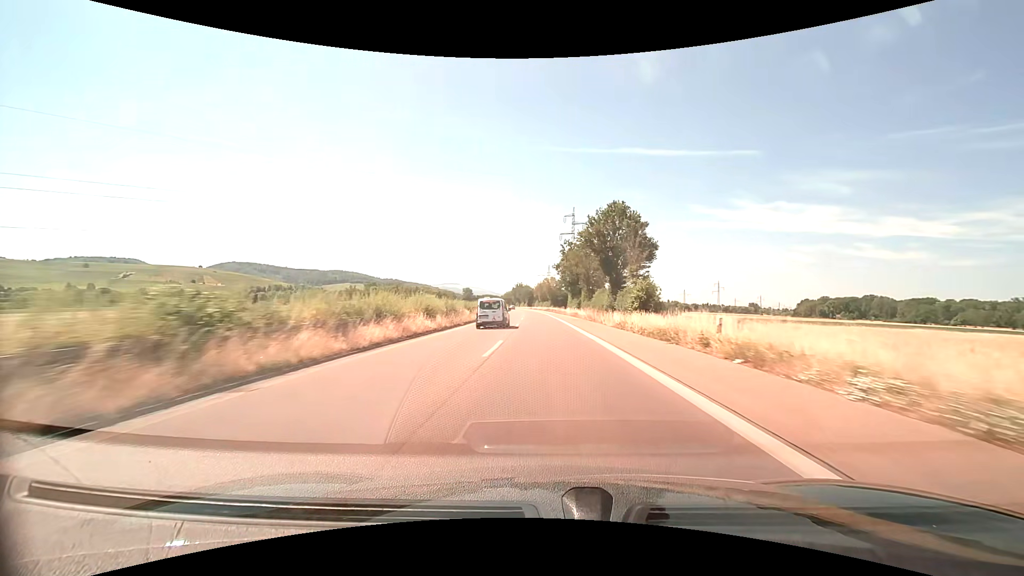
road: trunk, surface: asphalt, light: Day
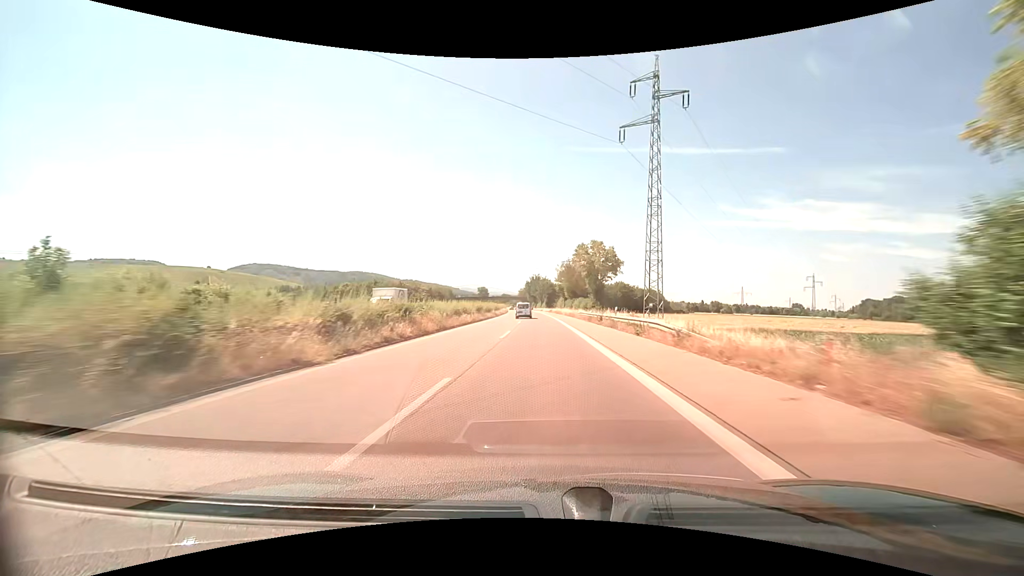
(-1.8, +81.7) m; -3°
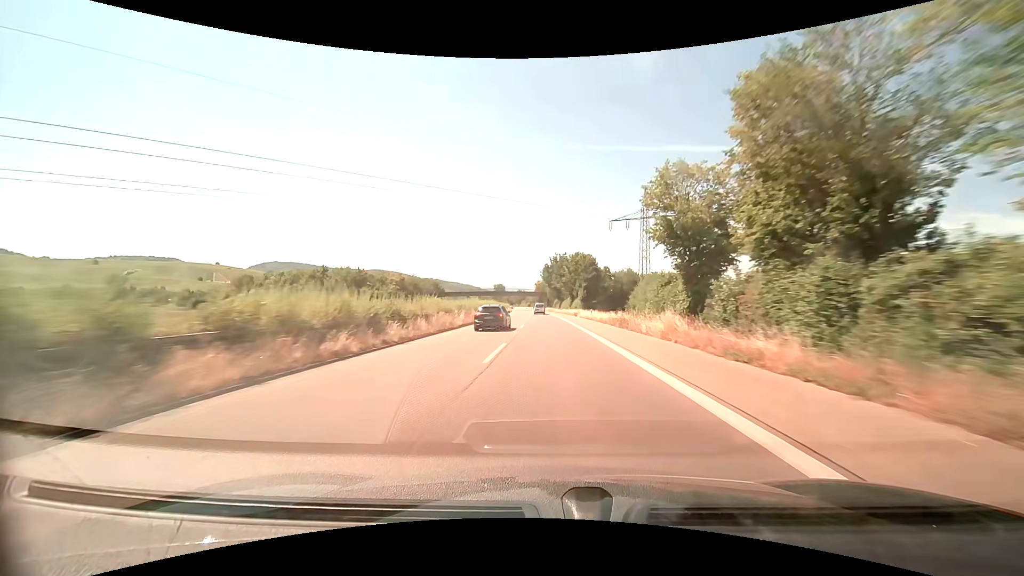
(-1.8, +81.7) m; -3°
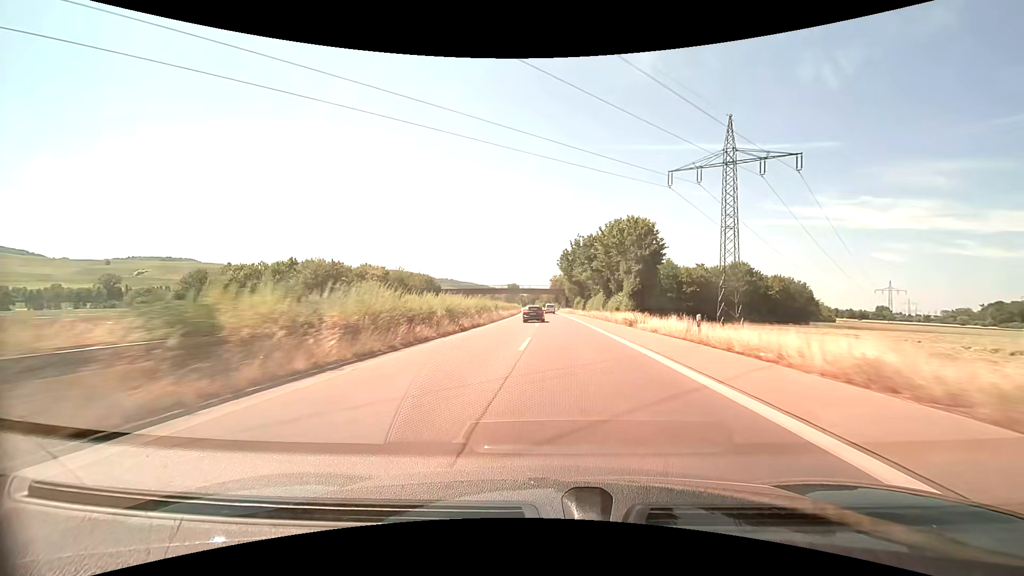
(-0.5, +32.7) m; -2°
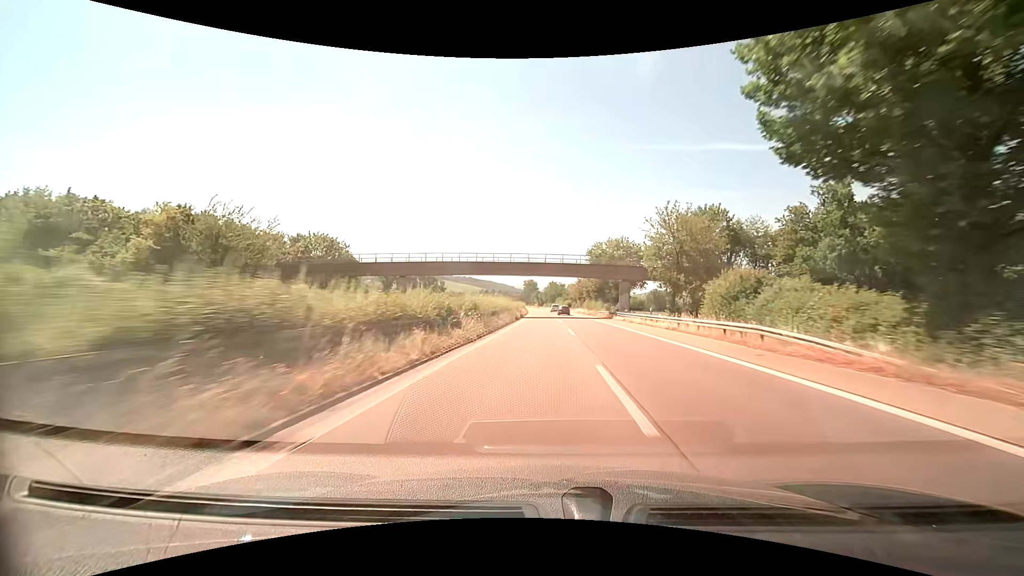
(-1.8, +81.7) m; -2°
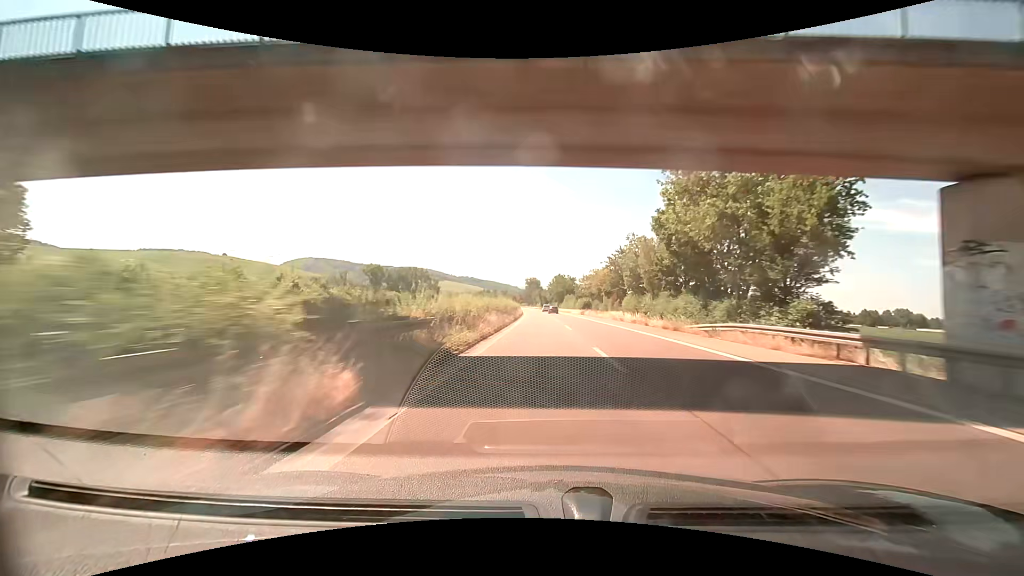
(-0.2, +49.0) m; -1°
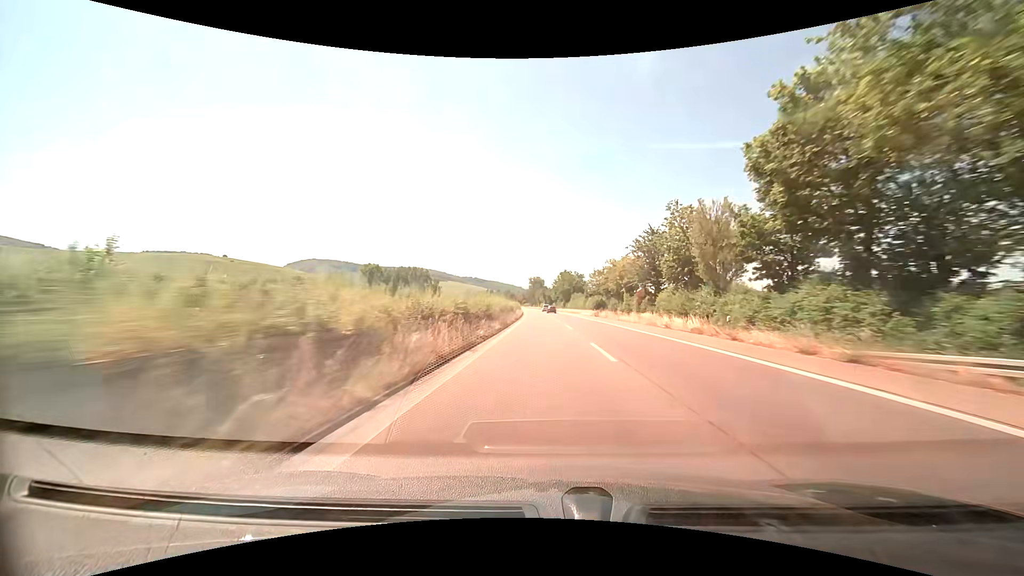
(0.0, +16.3) m; 0°
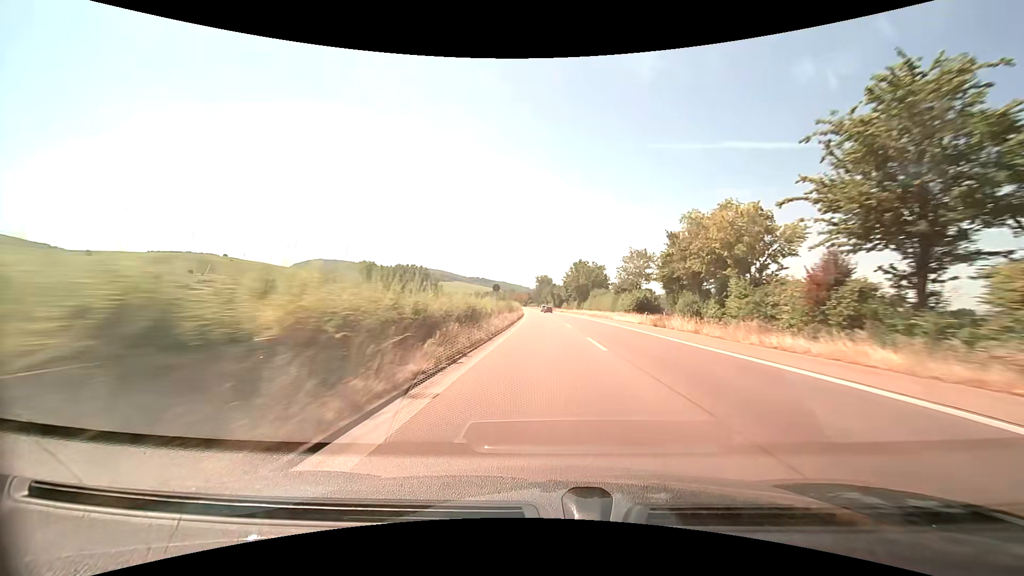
(-0.2, +32.7) m; -1°
(0, +10) (0, +20) (0, +30) (0, +40) (-1, +50) (-1, +60) (-1, +70) (-1, +80) (-2, +90) (-2, +100) m
